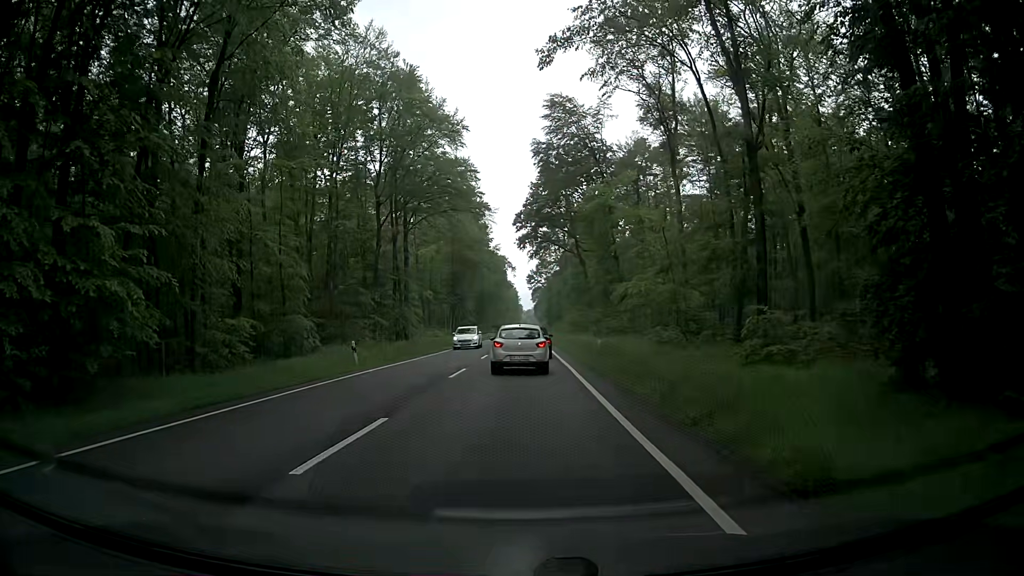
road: primary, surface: asphalt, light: Day
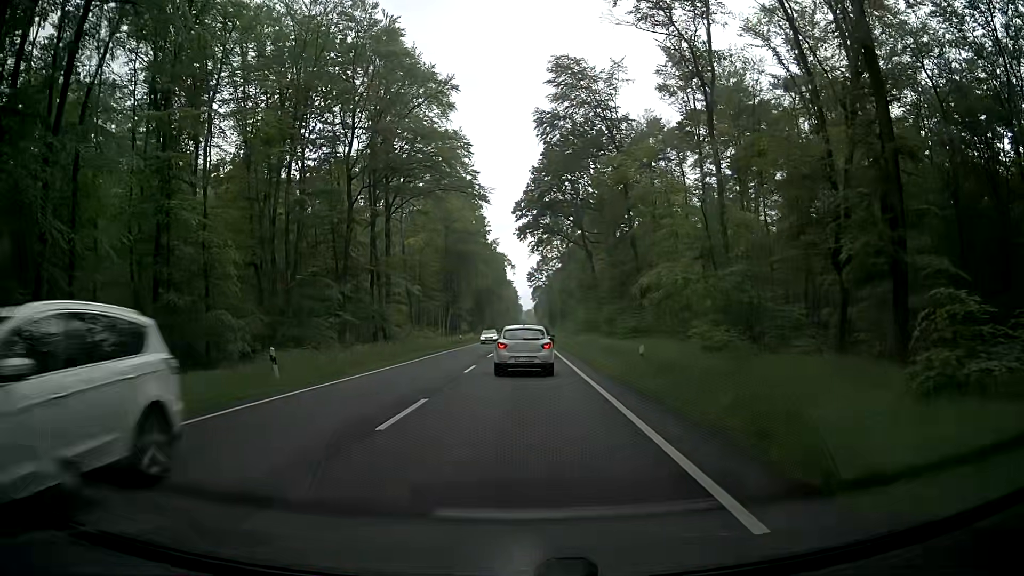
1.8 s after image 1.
(-0.6, +9.6) m; -2°
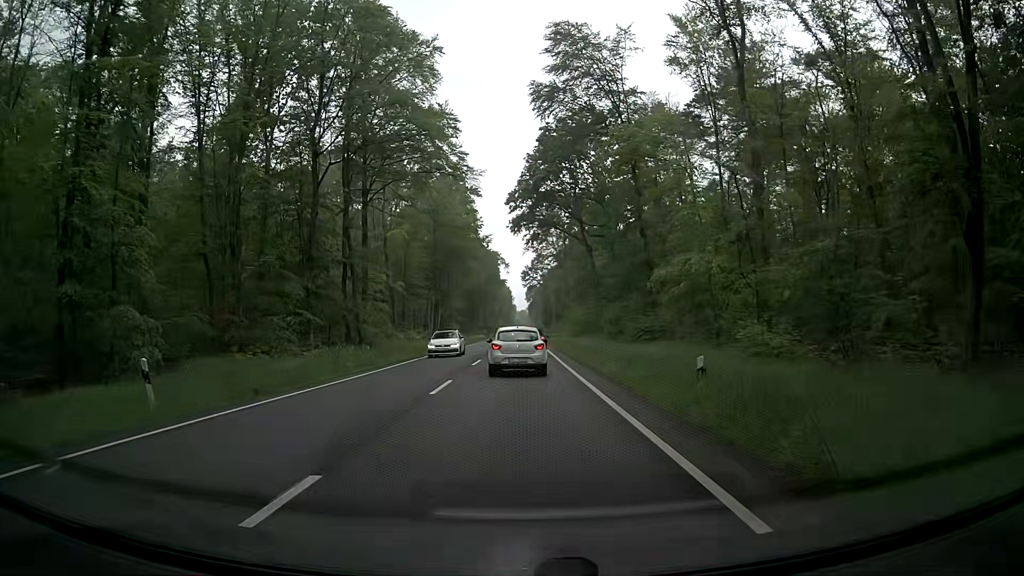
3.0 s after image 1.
(0.0, +6.8) m; 0°
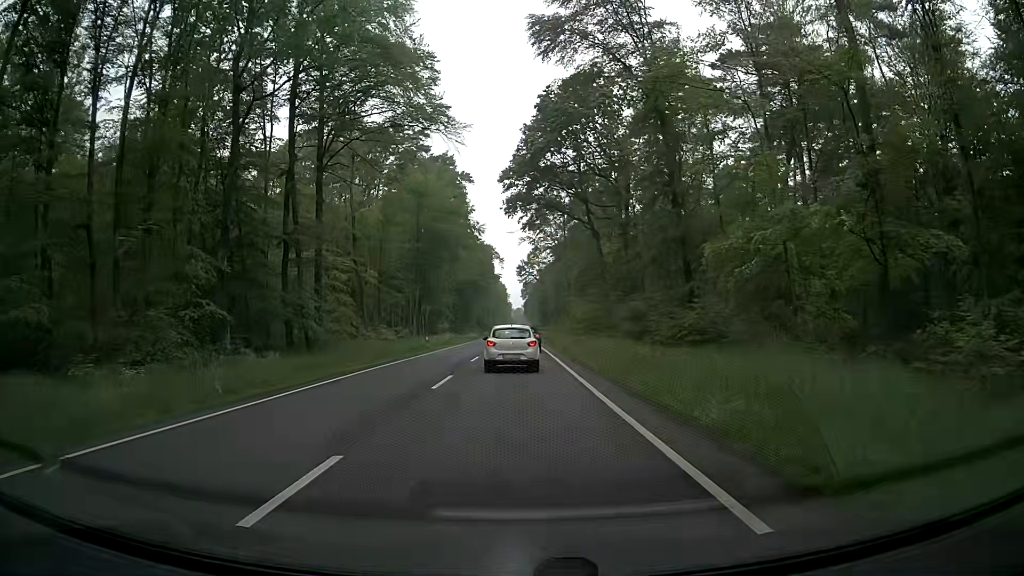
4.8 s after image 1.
(+0.1, +11.3) m; +1°
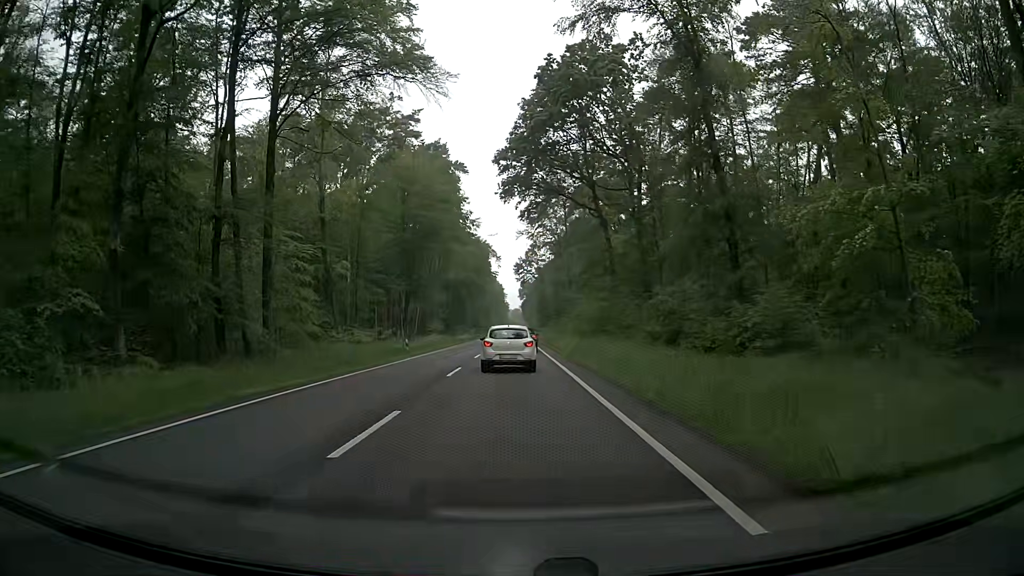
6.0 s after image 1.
(0.0, +8.3) m; 0°
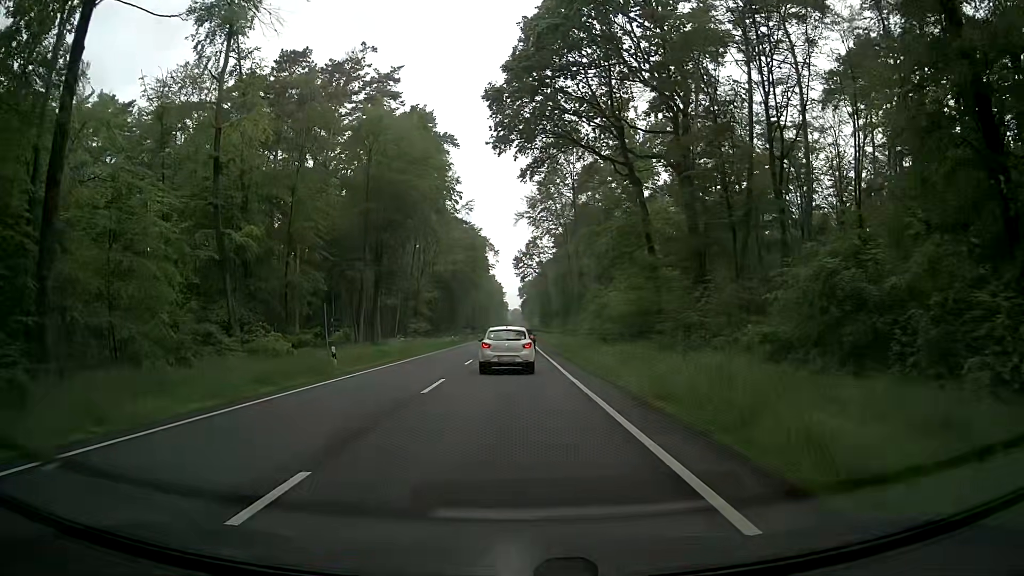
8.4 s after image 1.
(+0.1, +17.1) m; 0°
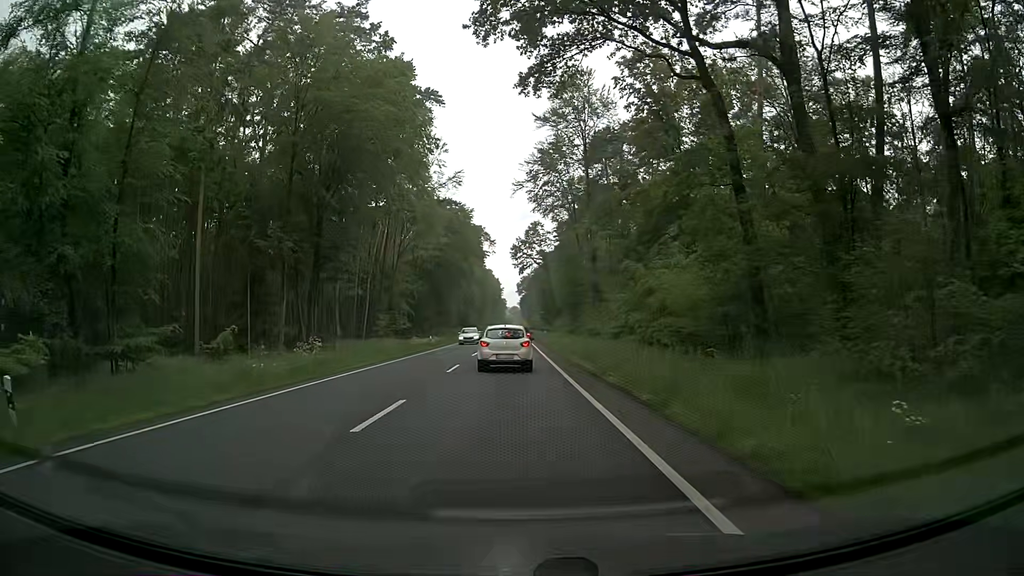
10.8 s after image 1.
(+0.2, +18.0) m; +1°
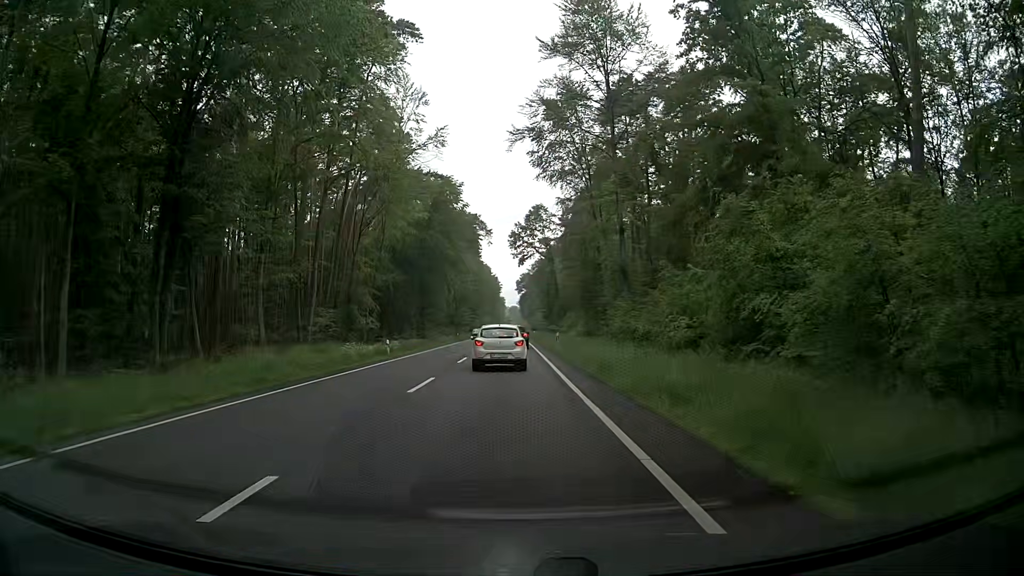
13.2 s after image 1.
(-0.1, +19.1) m; -1°
